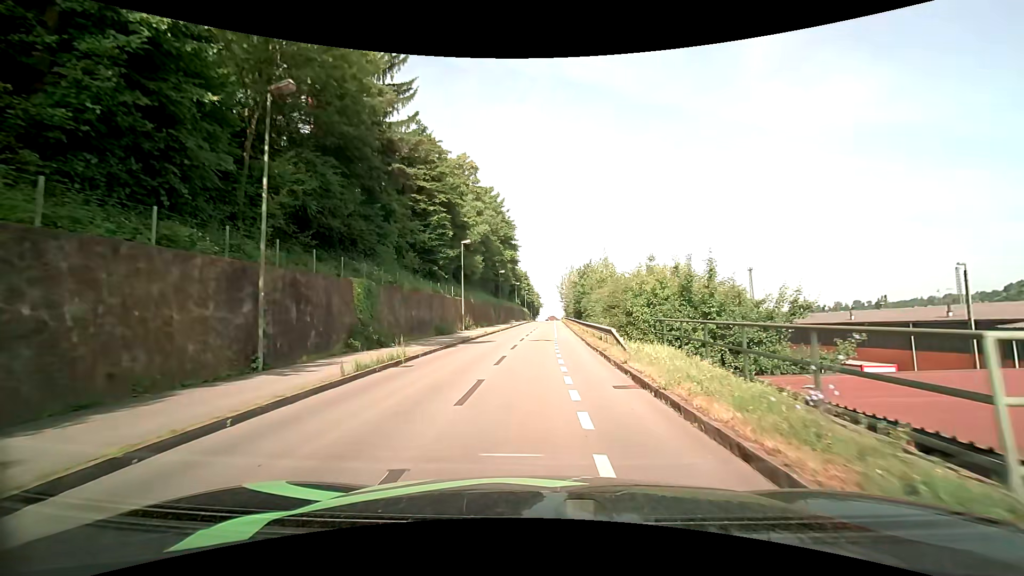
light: Day
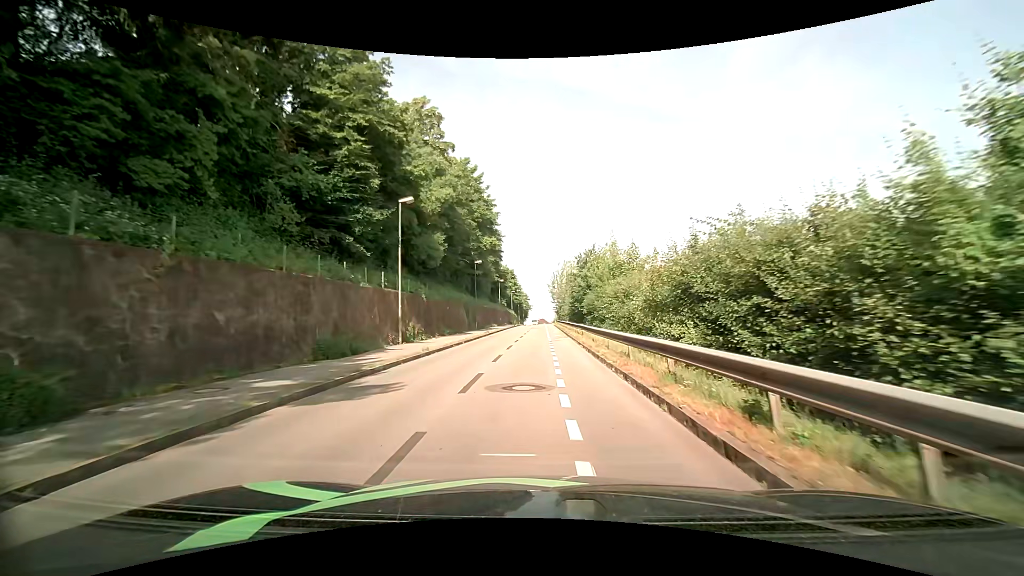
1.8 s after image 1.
(+0.3, +16.8) m; +1°
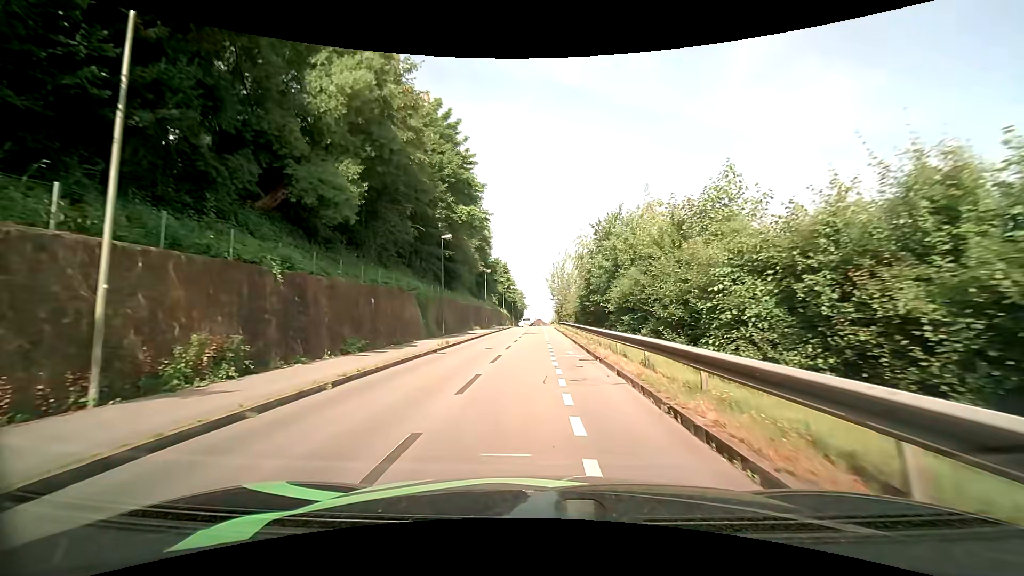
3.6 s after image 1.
(+0.2, +18.1) m; +1°
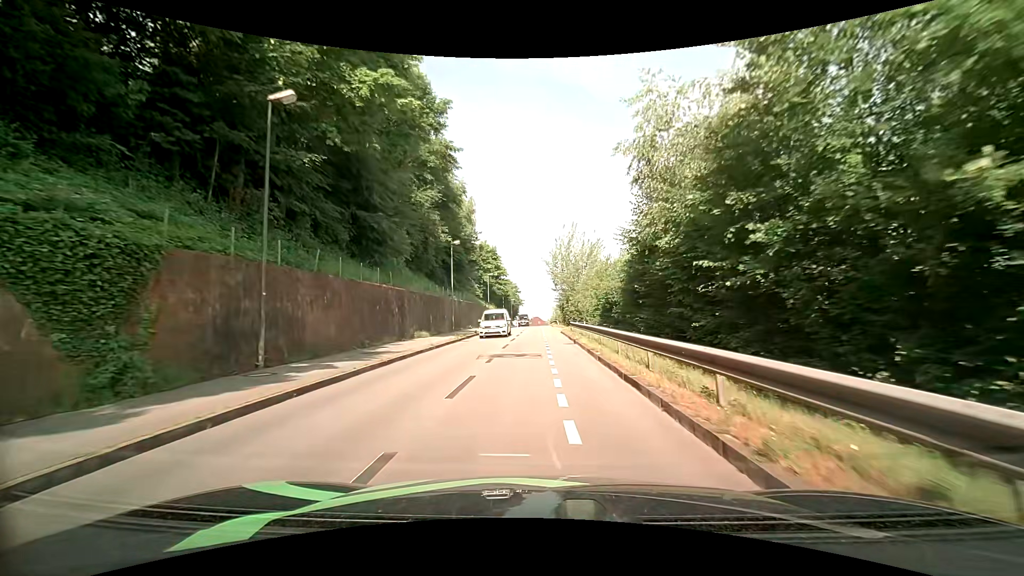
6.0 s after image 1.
(+0.1, +25.0) m; 0°
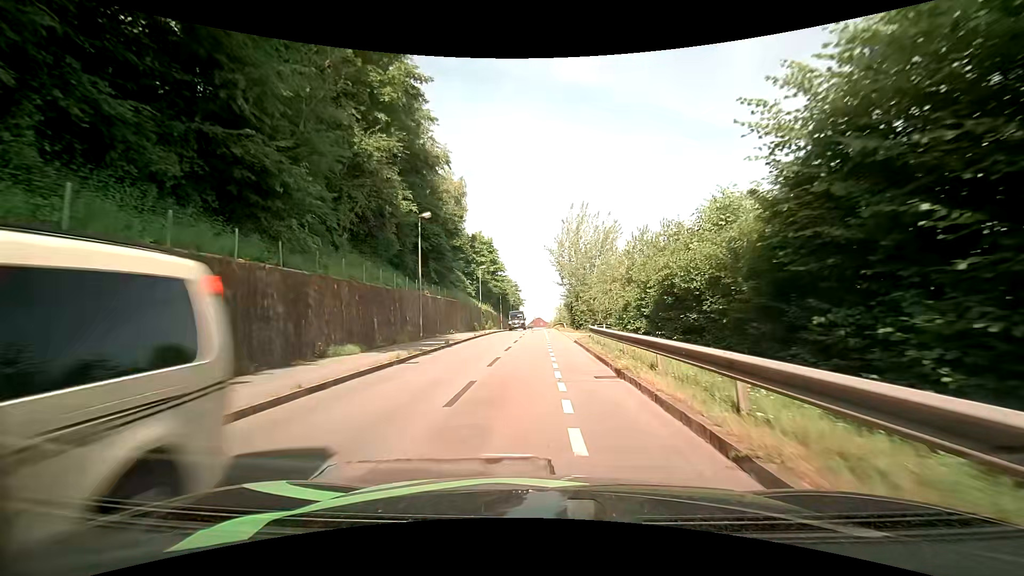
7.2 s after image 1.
(+0.1, +12.6) m; +1°
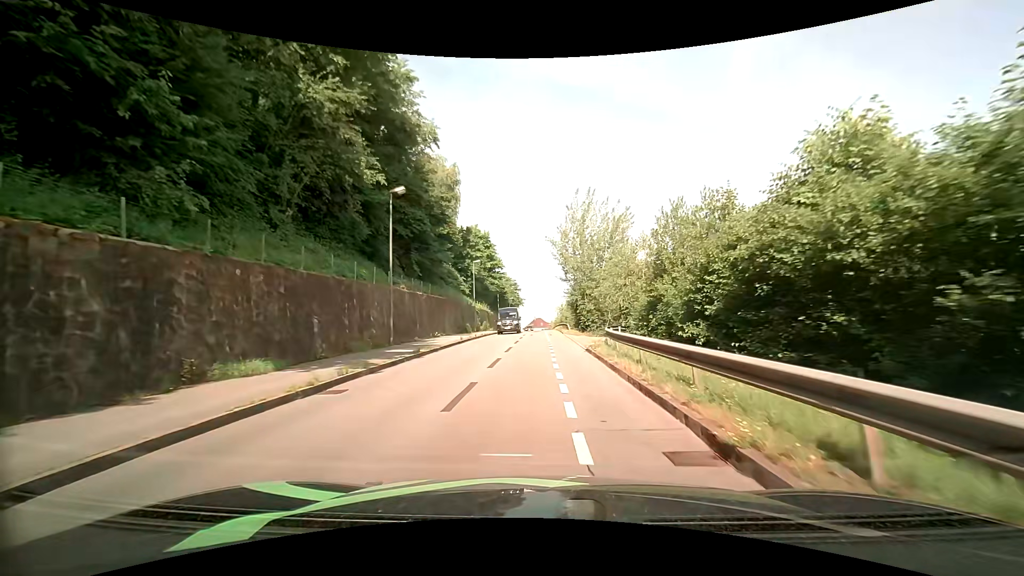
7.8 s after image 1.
(-0.1, +6.3) m; -1°
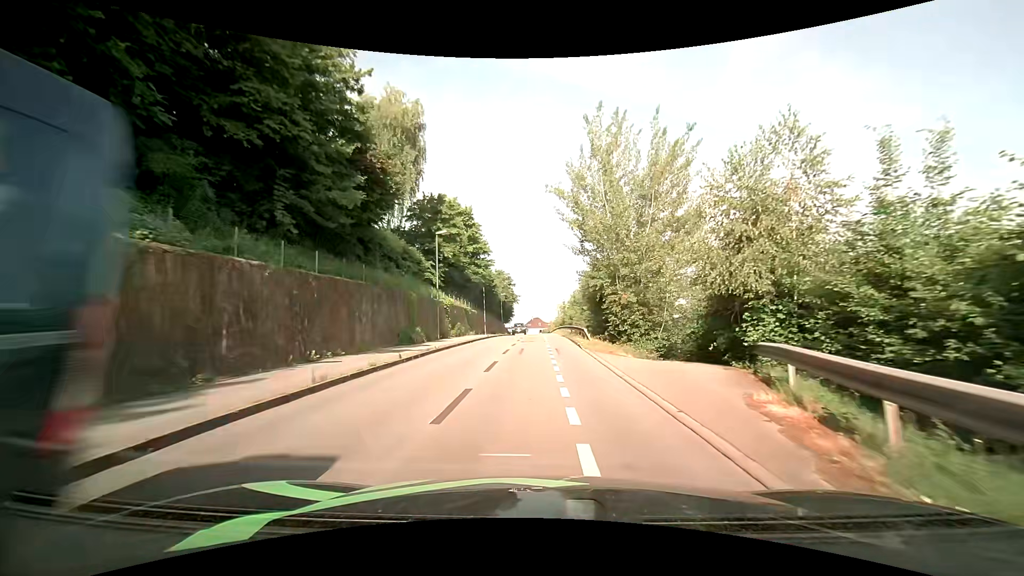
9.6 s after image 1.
(+0.1, +18.9) m; 0°
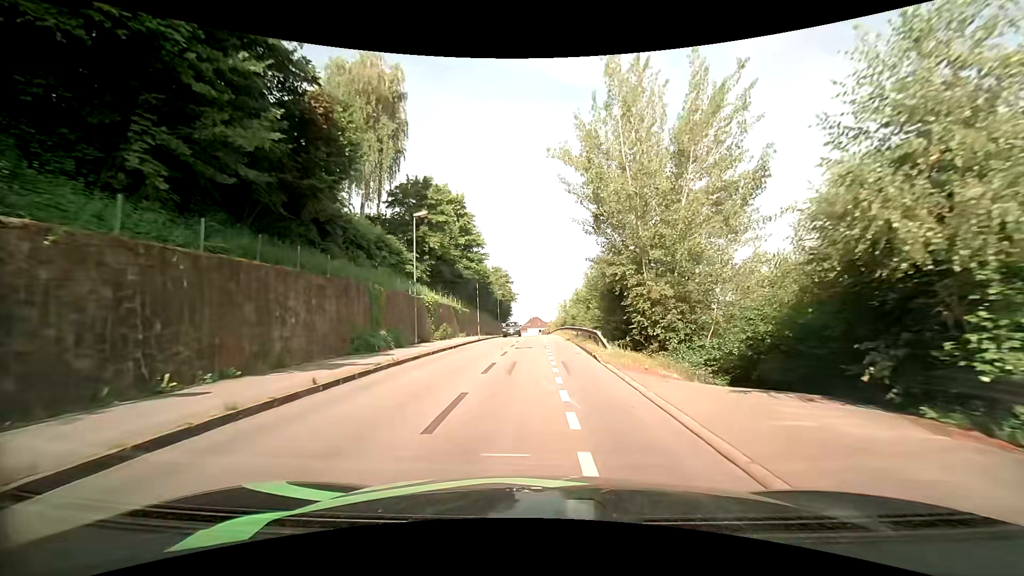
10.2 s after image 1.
(0.0, +6.4) m; 0°
(0, +10) (0, +20) (0, +30) (0, +40) (0, +50) (0, +60) (0, +70) (0, +80) (0, +90) (0, +100) m
